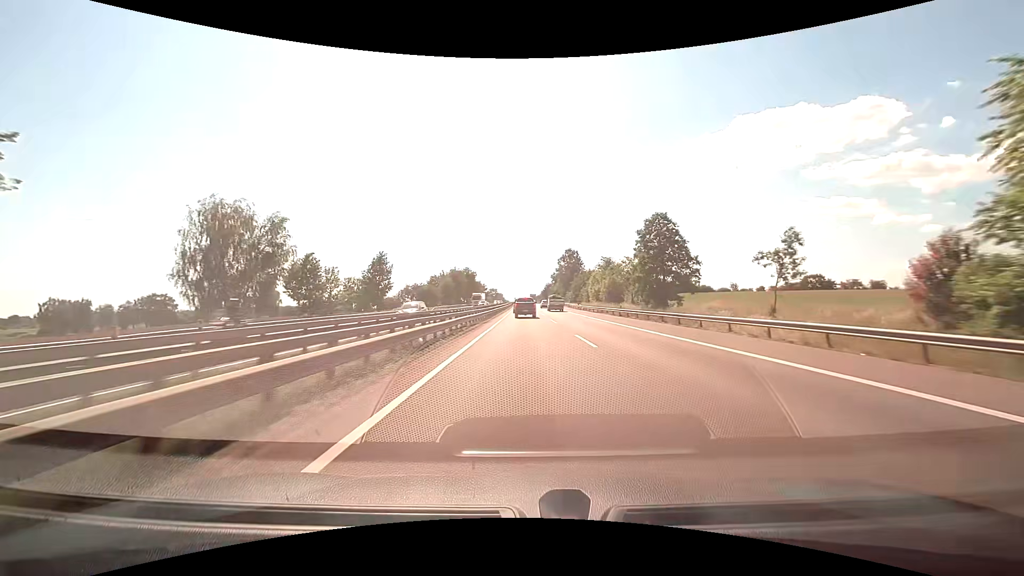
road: motorway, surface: asphalt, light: Day
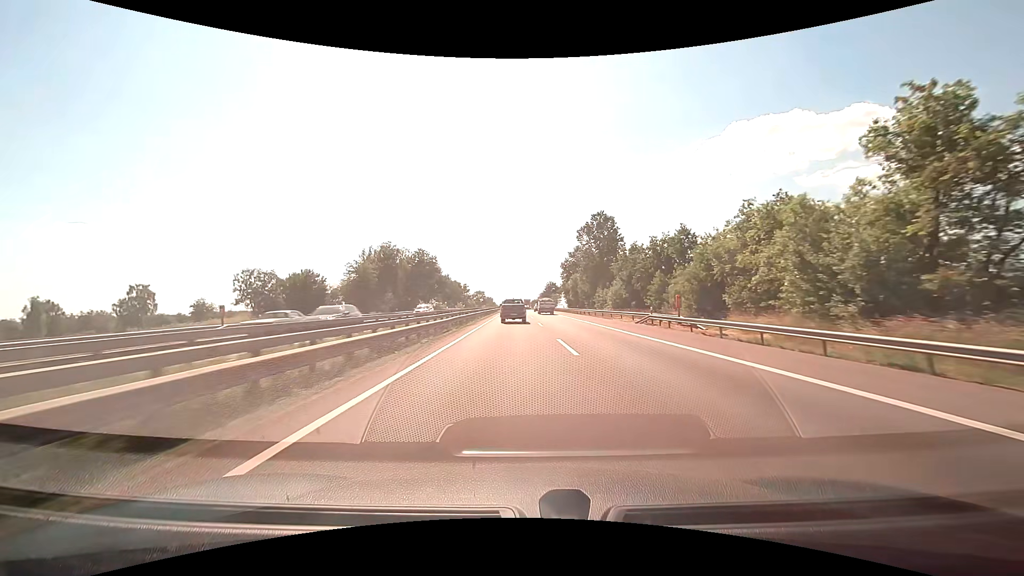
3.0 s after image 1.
(+0.2, +73.0) m; 0°
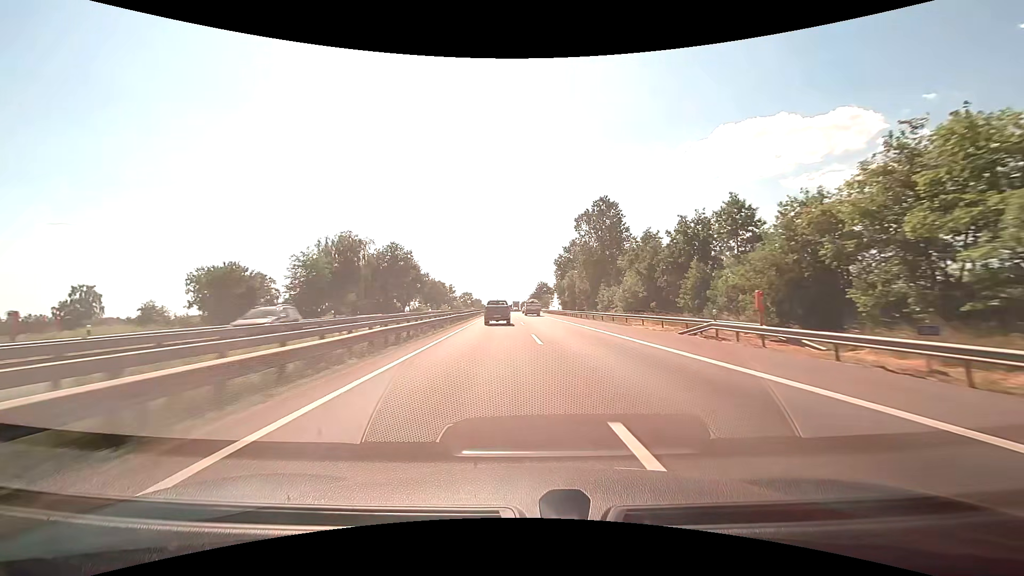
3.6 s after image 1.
(+0.1, +13.9) m; +1°
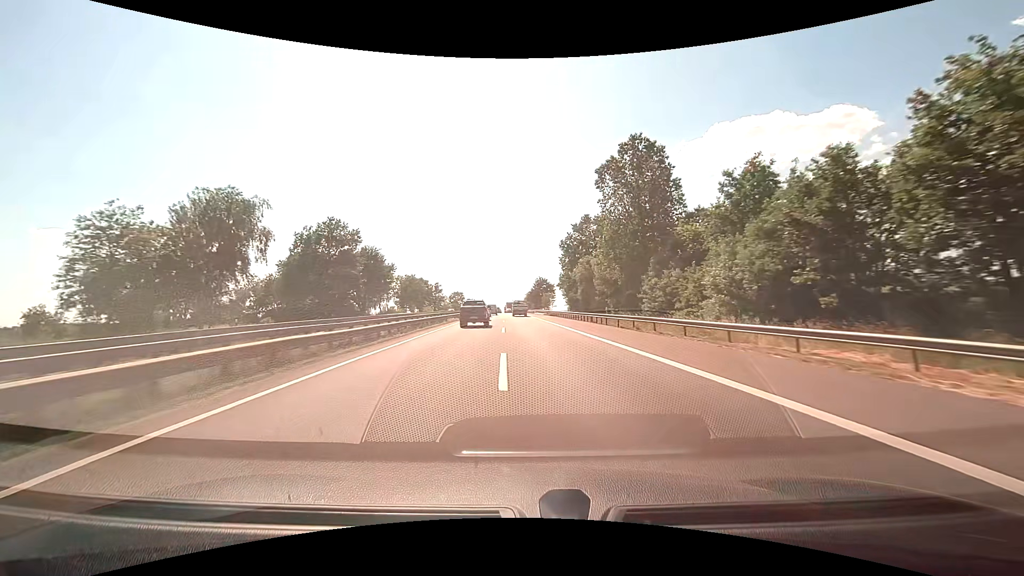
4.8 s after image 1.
(+0.2, +27.6) m; +1°
(0, +10) (0, +20) (0, +30) (0, +40) (-1, +50) (-1, +60) (-1, +70) (-2, +80) (-2, +90) (-3, +100) m
